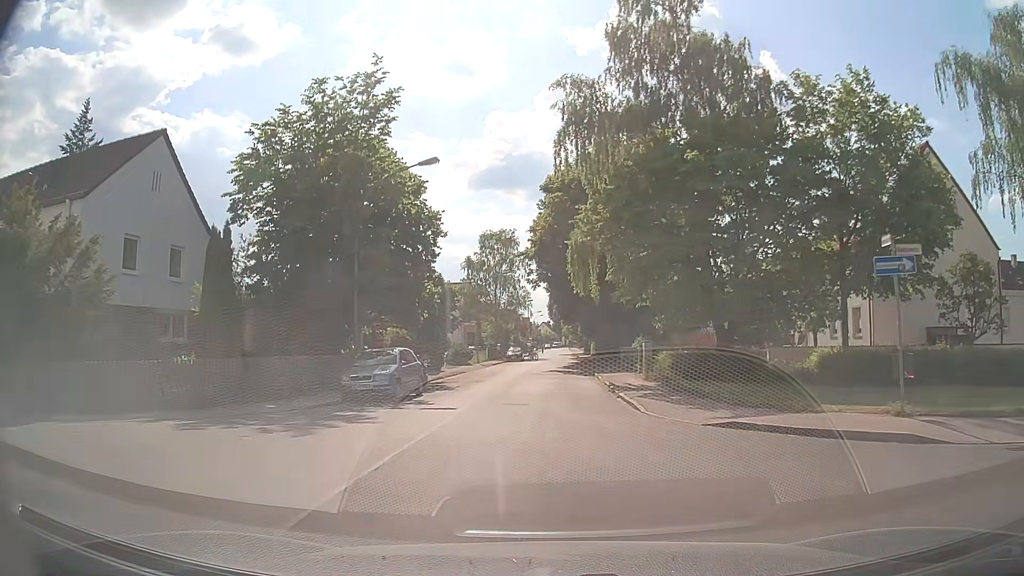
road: unclassified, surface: asphalt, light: Day
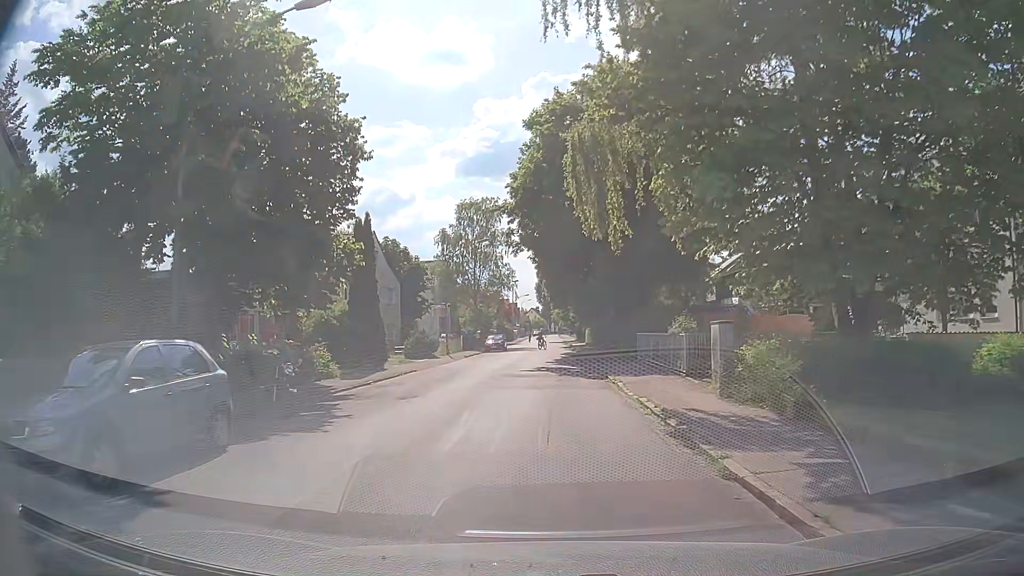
(+0.3, +12.5) m; +2°
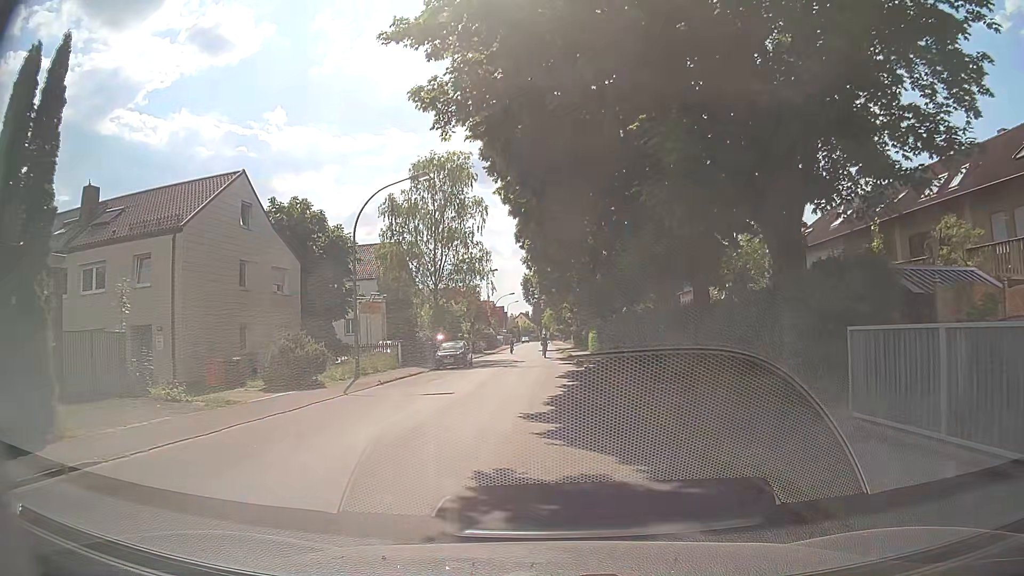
(-0.1, +21.5) m; +1°
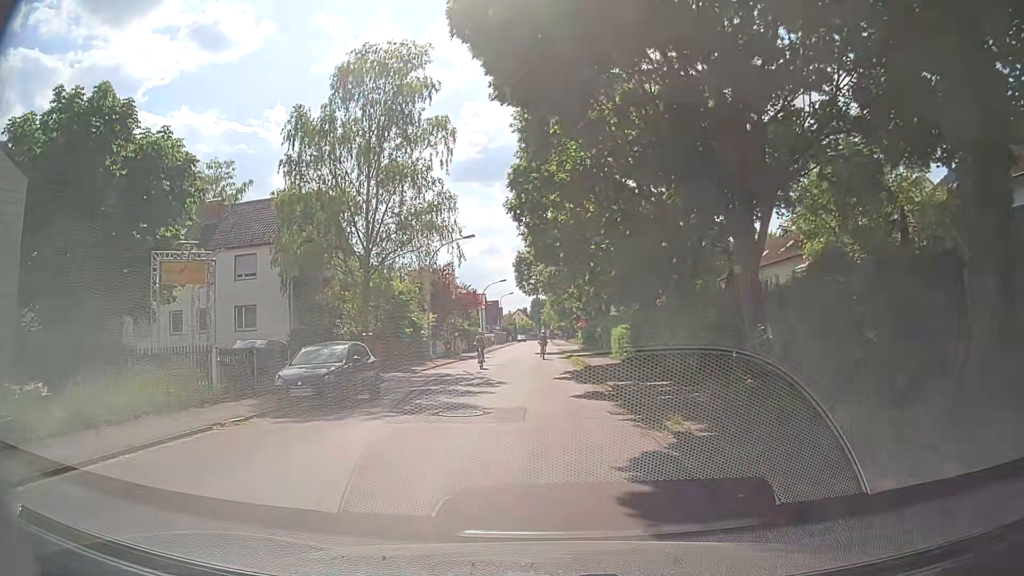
(-0.2, +21.2) m; 0°
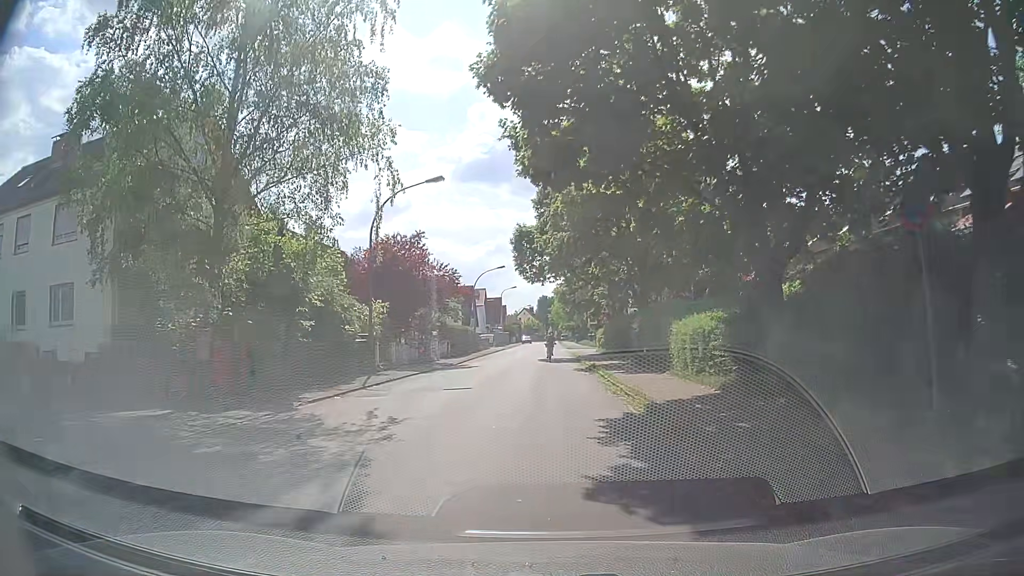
(-0.1, +16.7) m; 0°
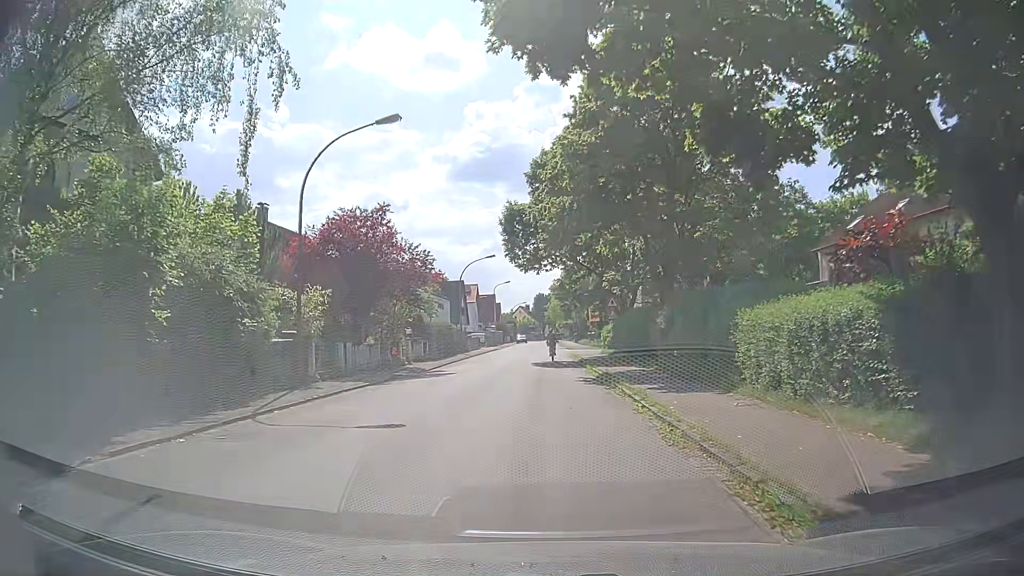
(0.0, +8.2) m; -1°
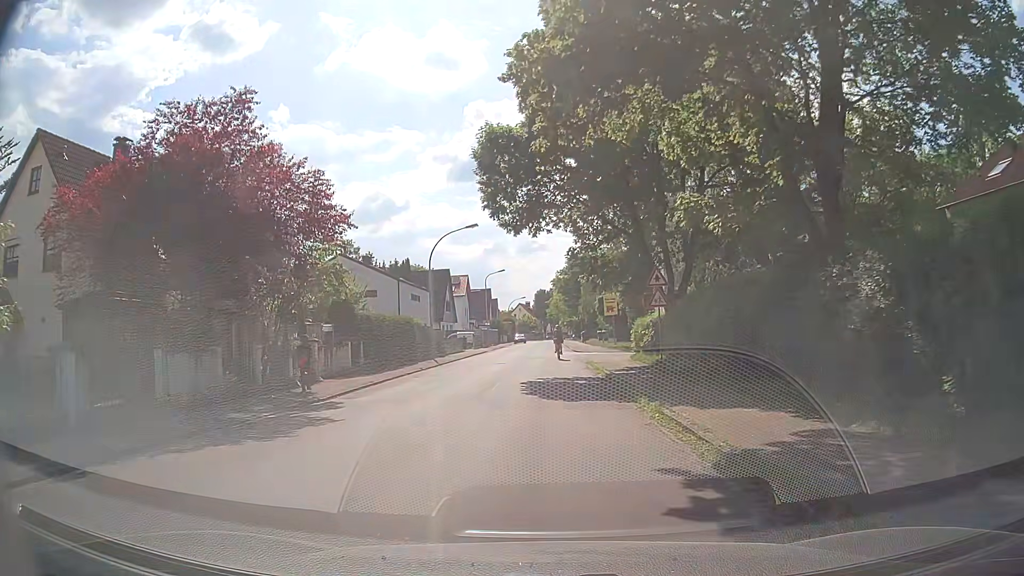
(+0.2, +16.1) m; +2°
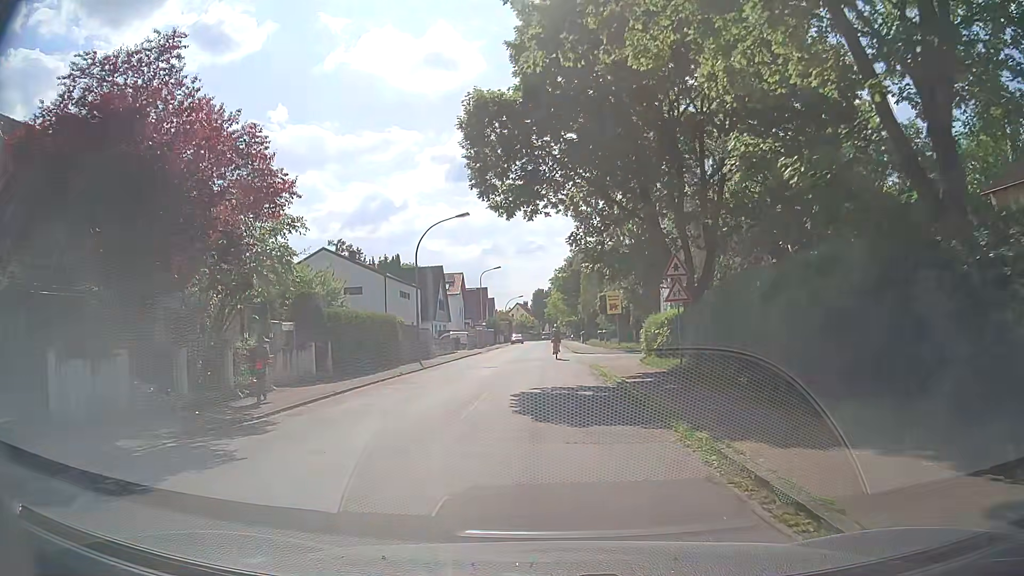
(-0.1, +4.0) m; 0°
(0, +10) (0, +20) (0, +30) (0, +40) (-1, +50) (-1, +60) (-1, +70) (-1, +80) (-1, +90) (-1, +100) m
